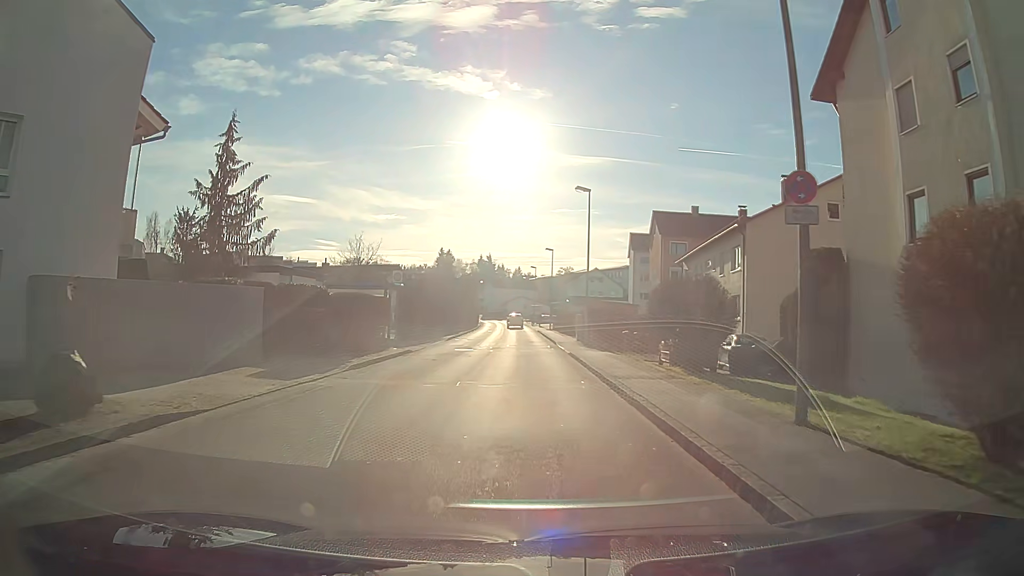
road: unclassified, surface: asphalt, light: Day
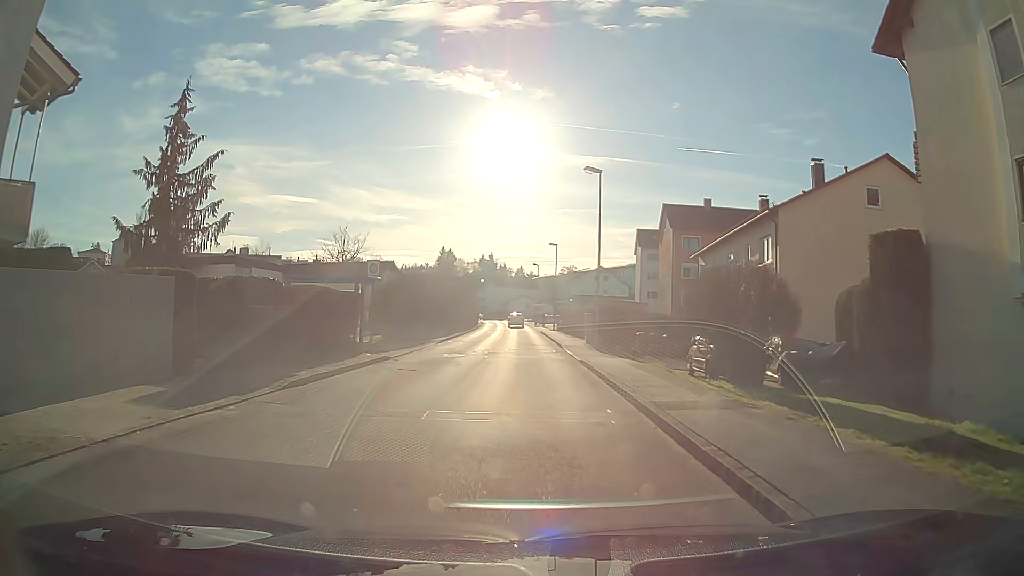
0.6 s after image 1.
(0.0, +4.6) m; 0°
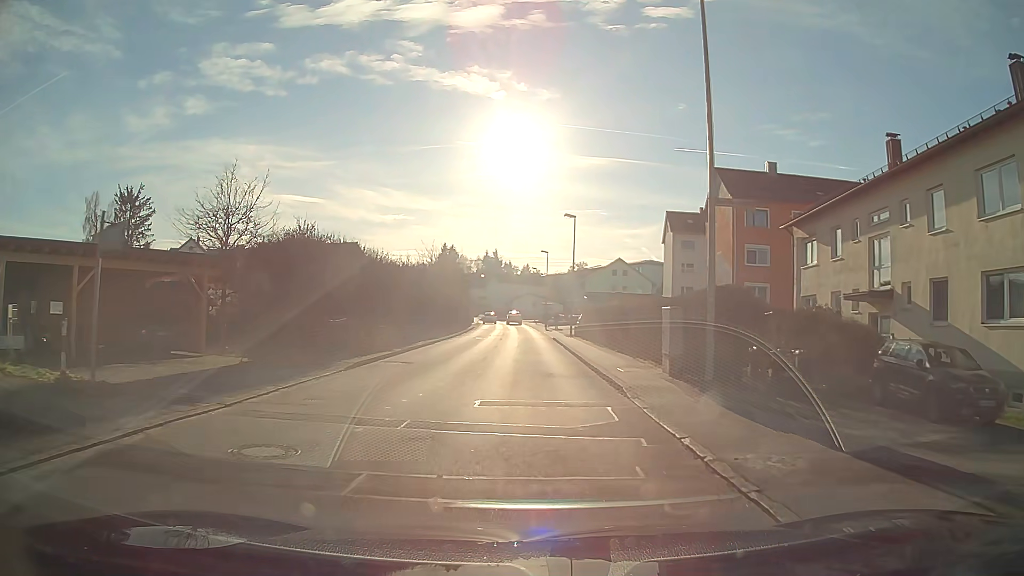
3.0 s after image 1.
(-0.1, +18.4) m; 0°
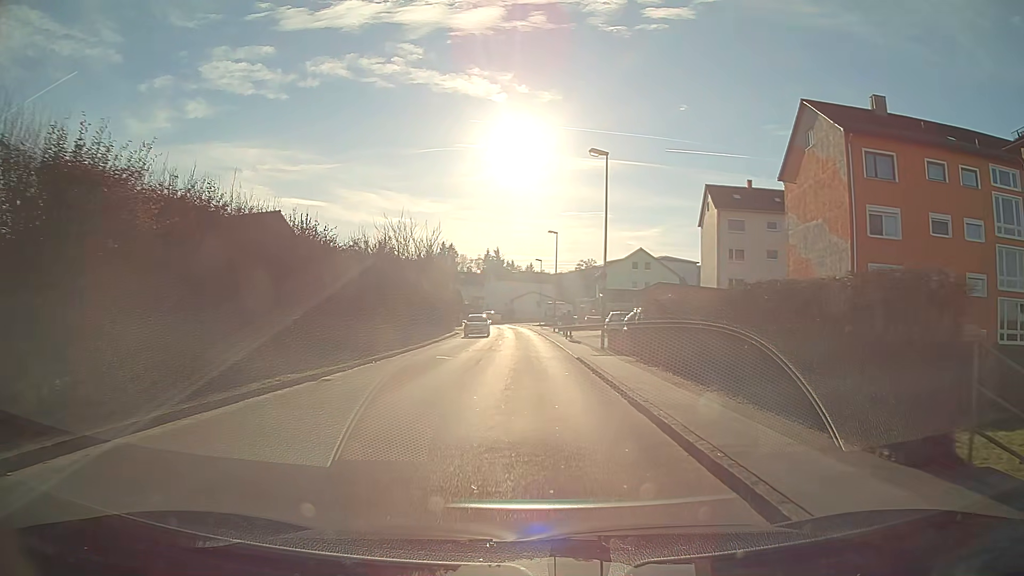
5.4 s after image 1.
(0.0, +18.5) m; 0°
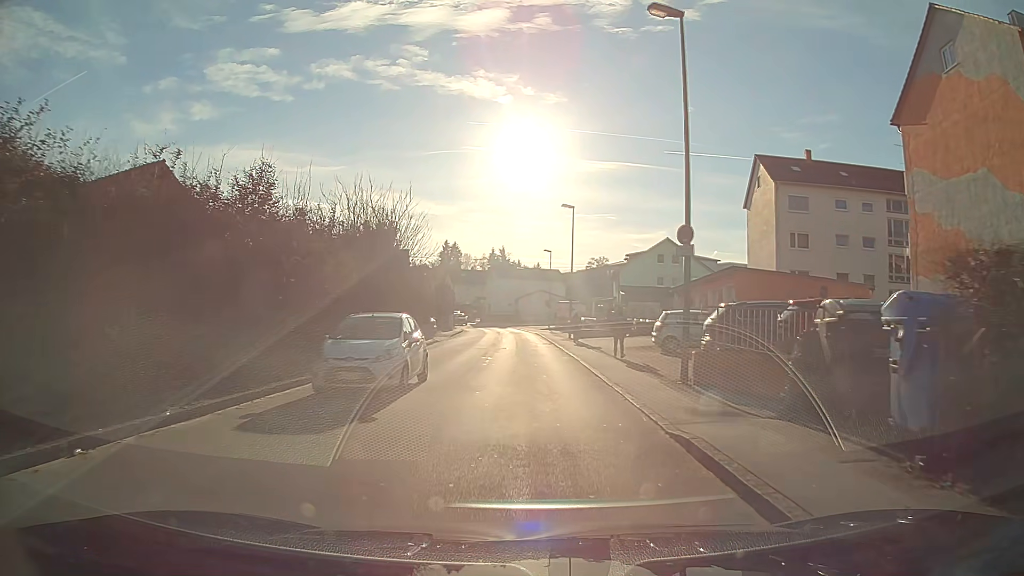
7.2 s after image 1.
(-0.1, +14.0) m; -1°
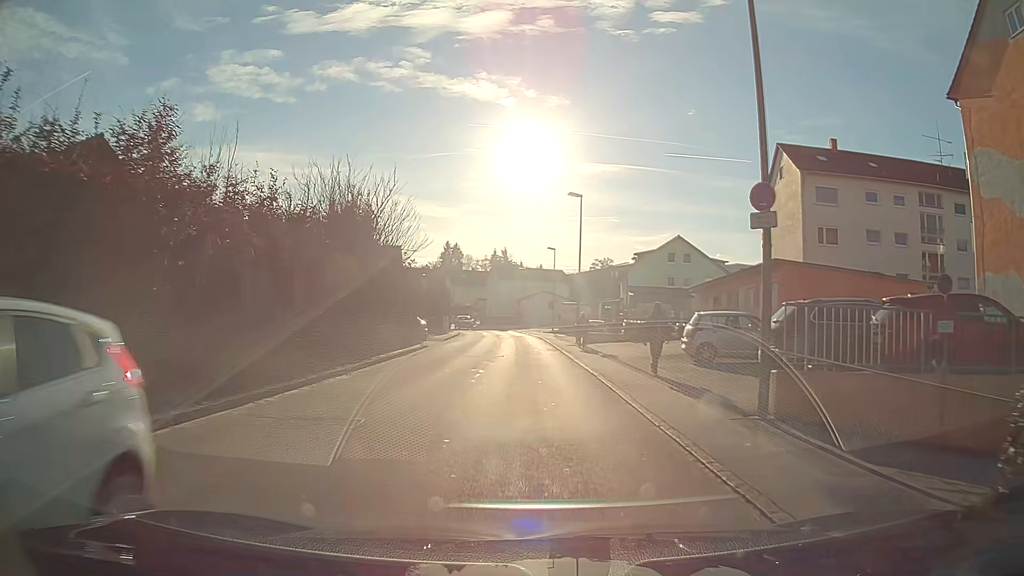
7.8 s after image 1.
(0.0, +4.7) m; 0°
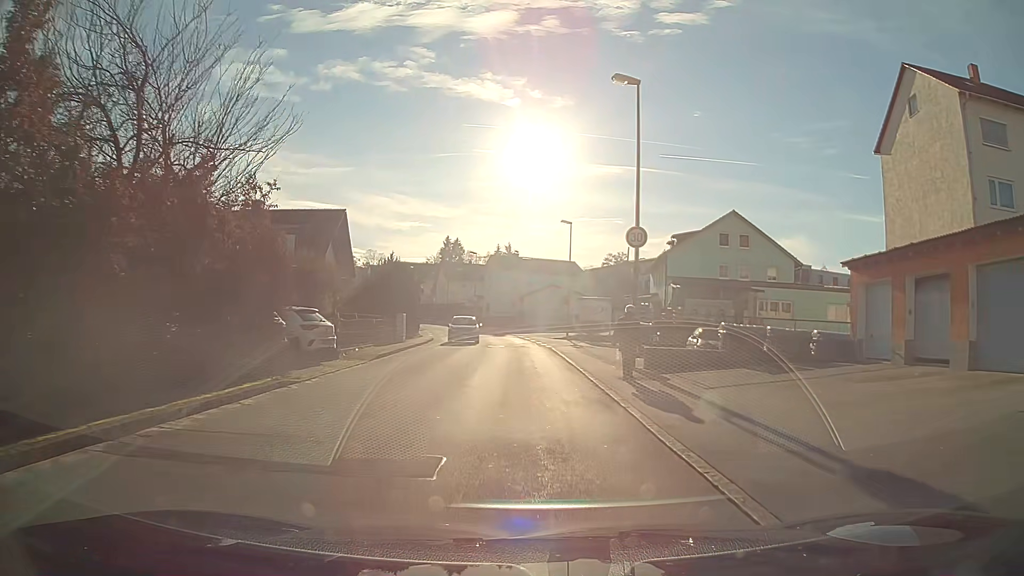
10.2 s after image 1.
(-0.1, +18.7) m; 0°
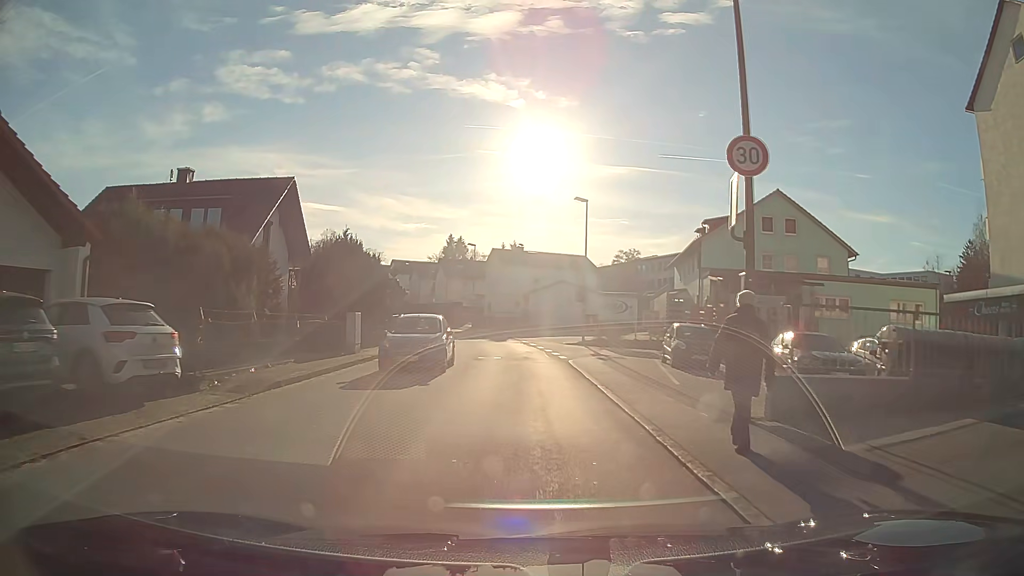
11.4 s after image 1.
(0.0, +9.4) m; -1°
(0, +10) (0, +20) (-1, +30) (-2, +40) (-4, +50) (-7, +59) (-11, +69) (-14, +78) (-18, +87) (-21, +97) m
